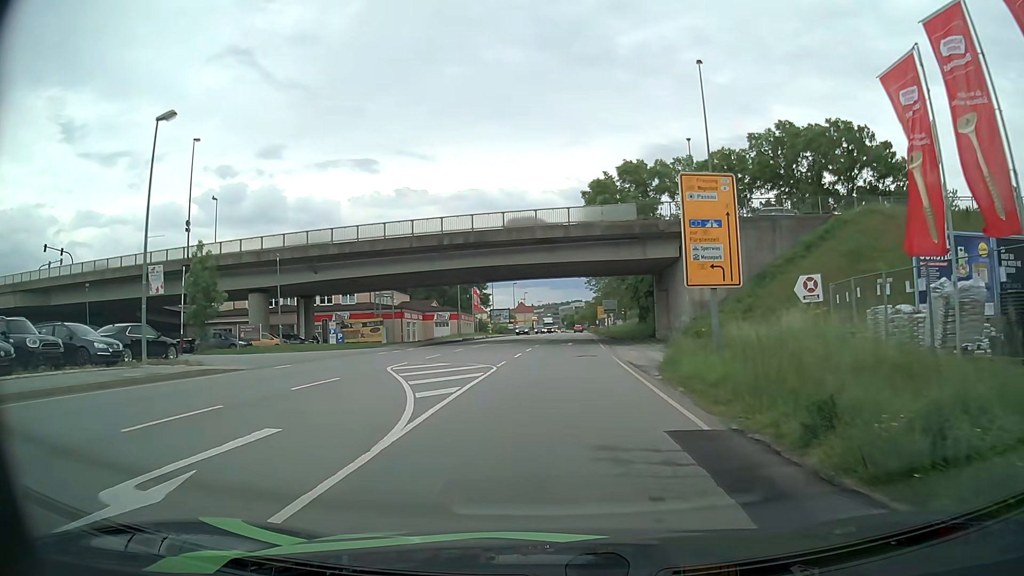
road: primary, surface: asphalt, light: Day
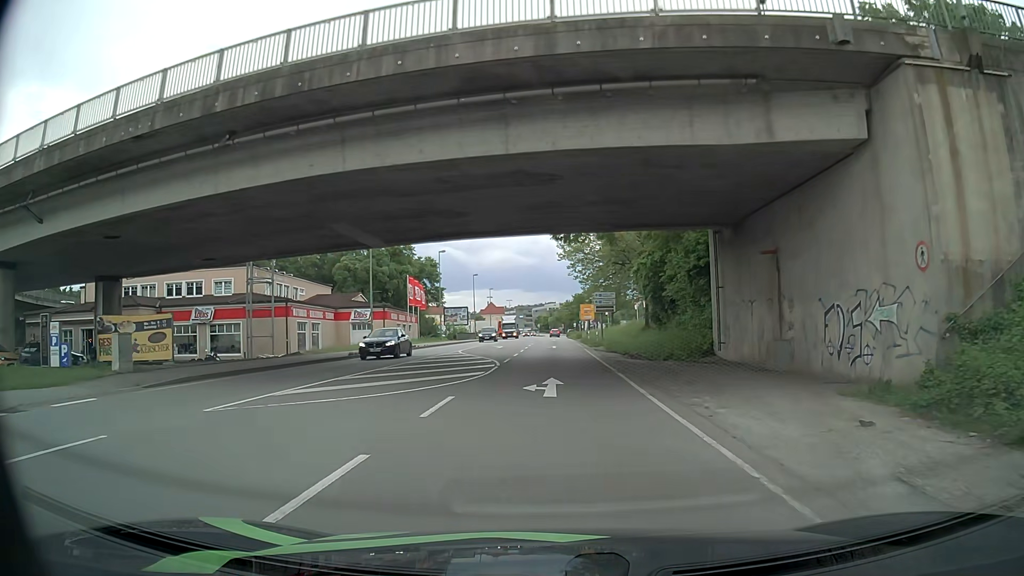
(+0.6, +28.4) m; +3°
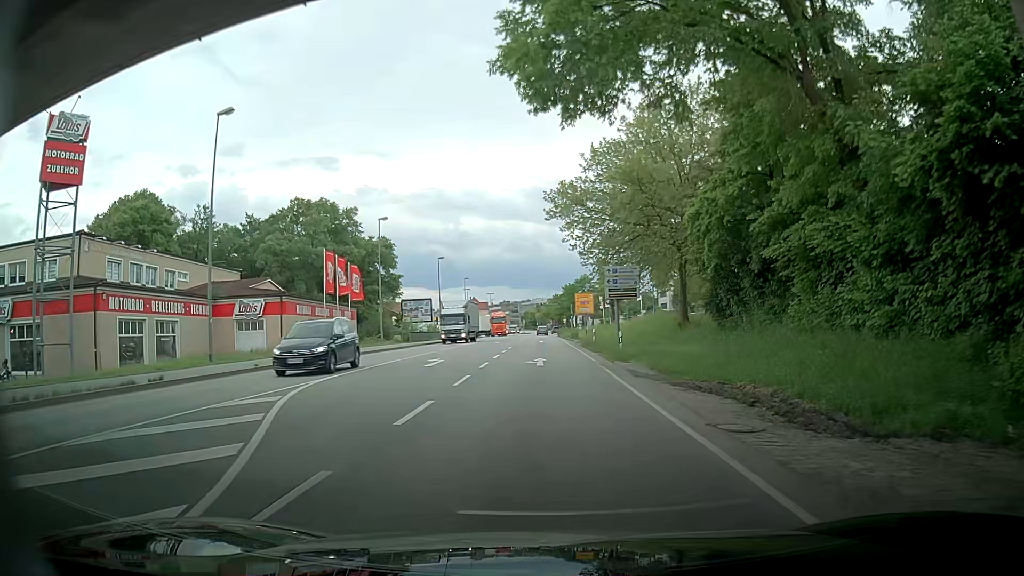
(0.0, +22.8) m; 0°
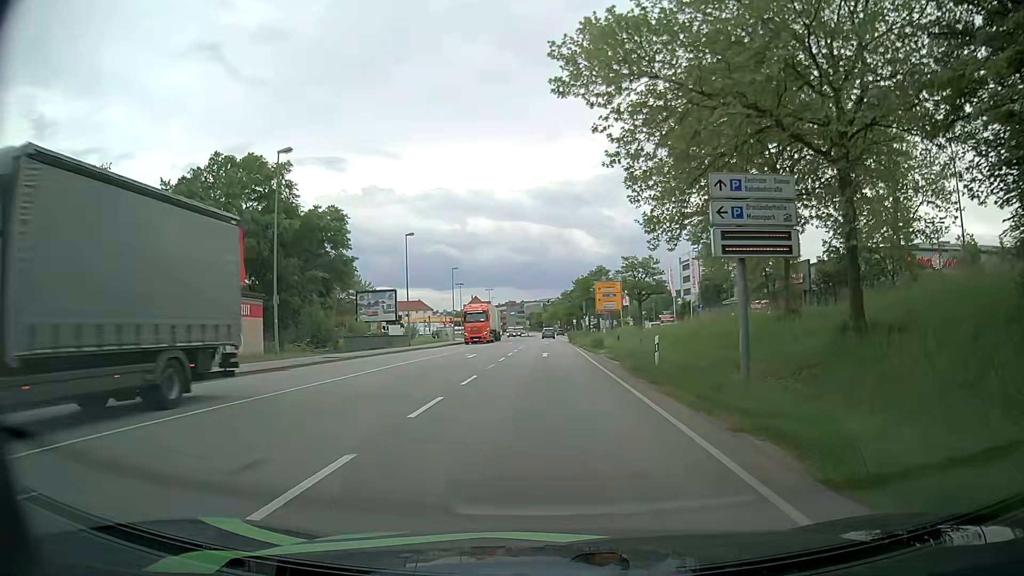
(+0.1, +23.1) m; 0°
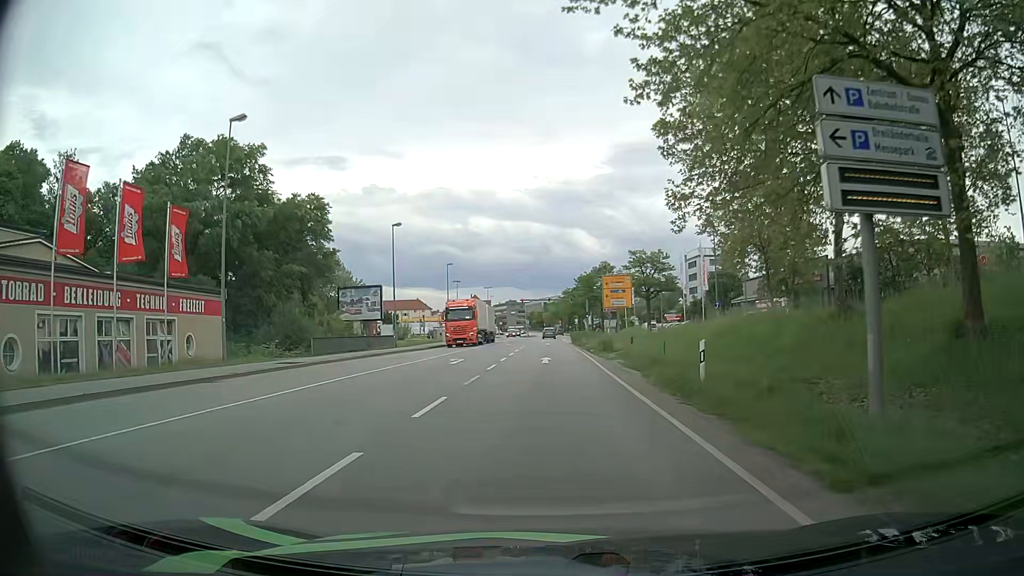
(0.0, +5.8) m; 0°
(0, +10) (0, +20) (0, +30) (0, +40) (+1, +50) (+1, +60) (+1, +70) (+1, +80) (+1, +90) (+1, +100) m
